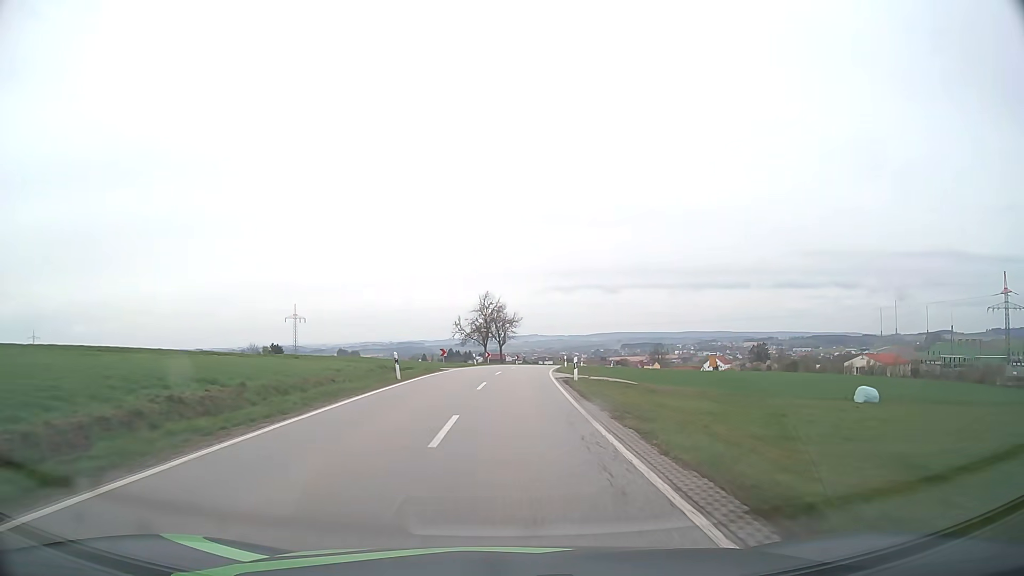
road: secondary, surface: asphalt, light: Day
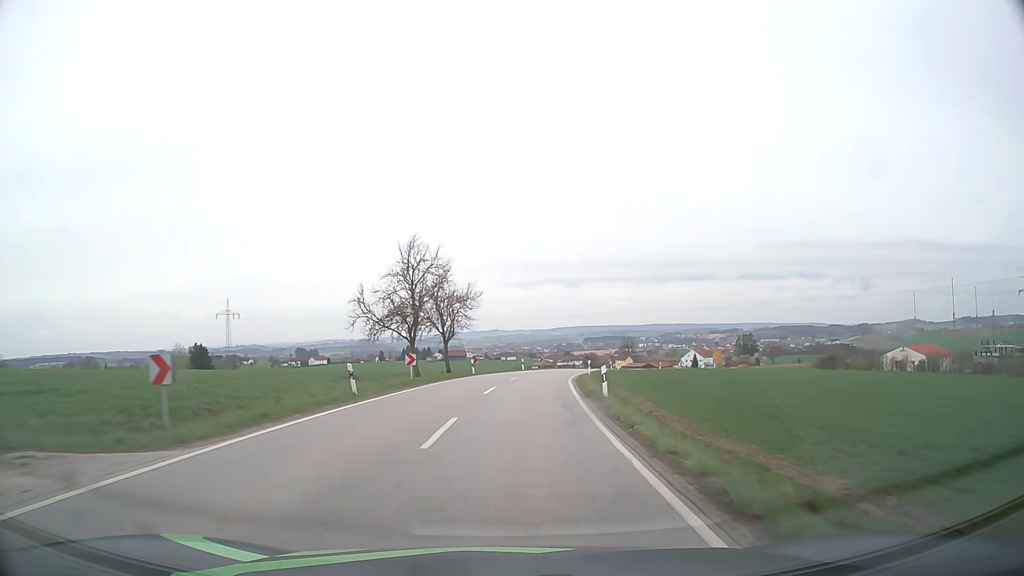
(+0.7, +35.5) m; +3°
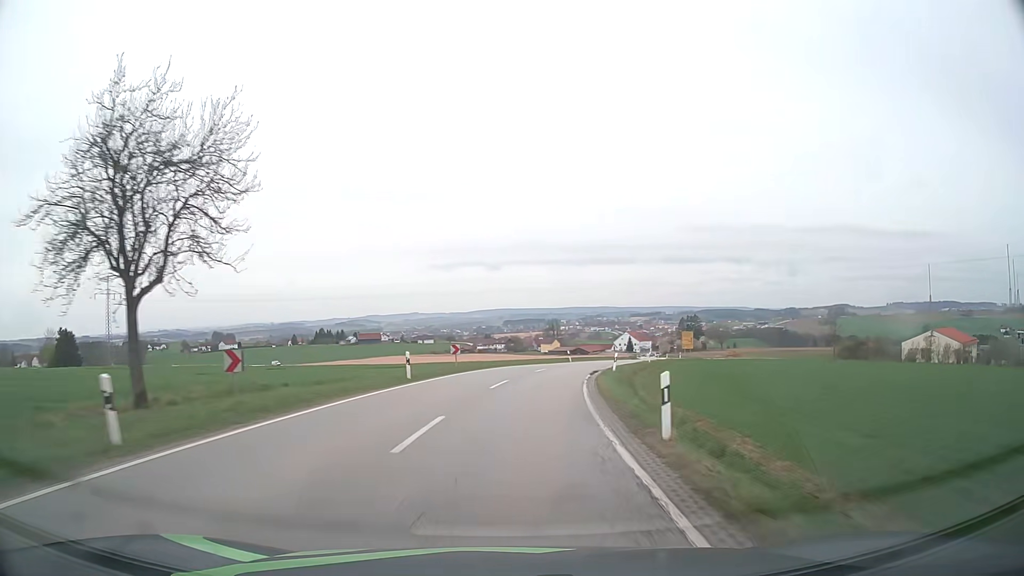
(+2.0, +35.7) m; +6°
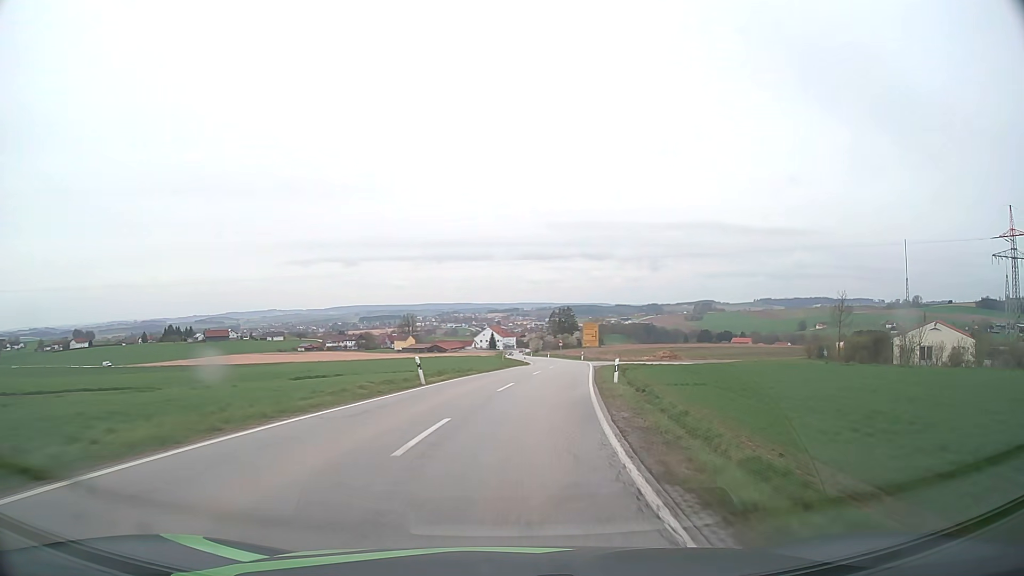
(+3.4, +34.5) m; +12°
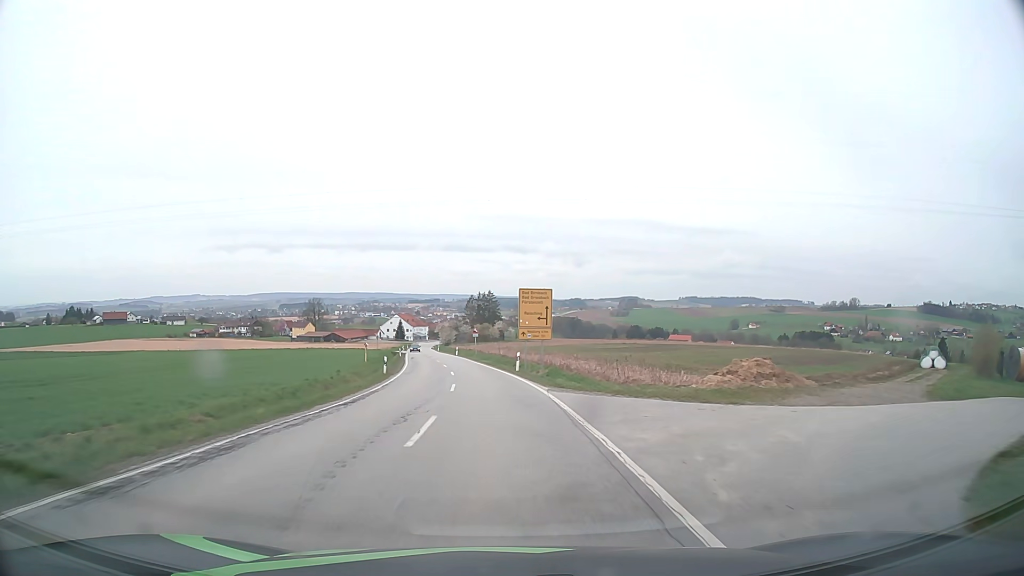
(+4.5, +46.6) m; +7°
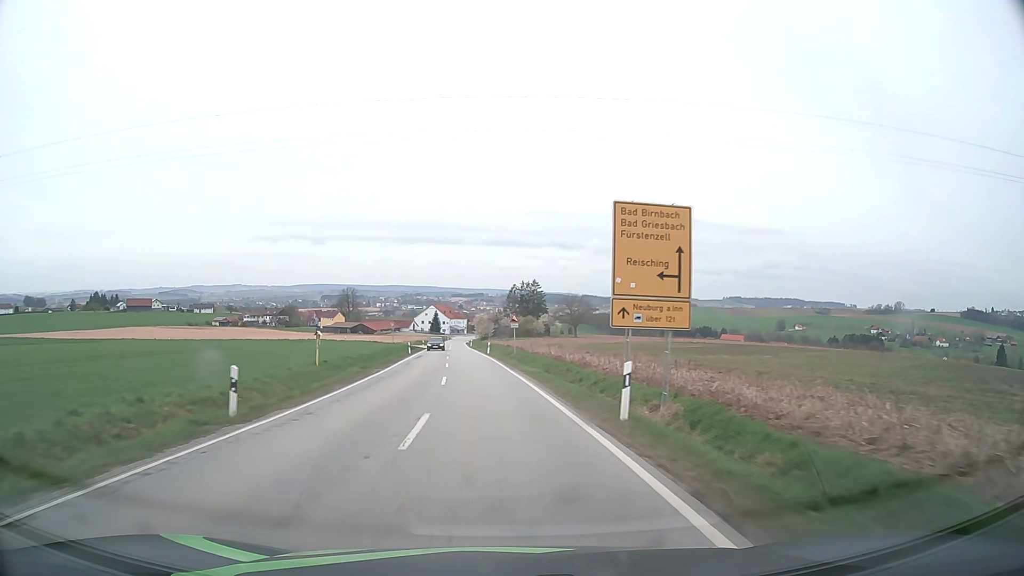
(-0.6, +24.1) m; -4°
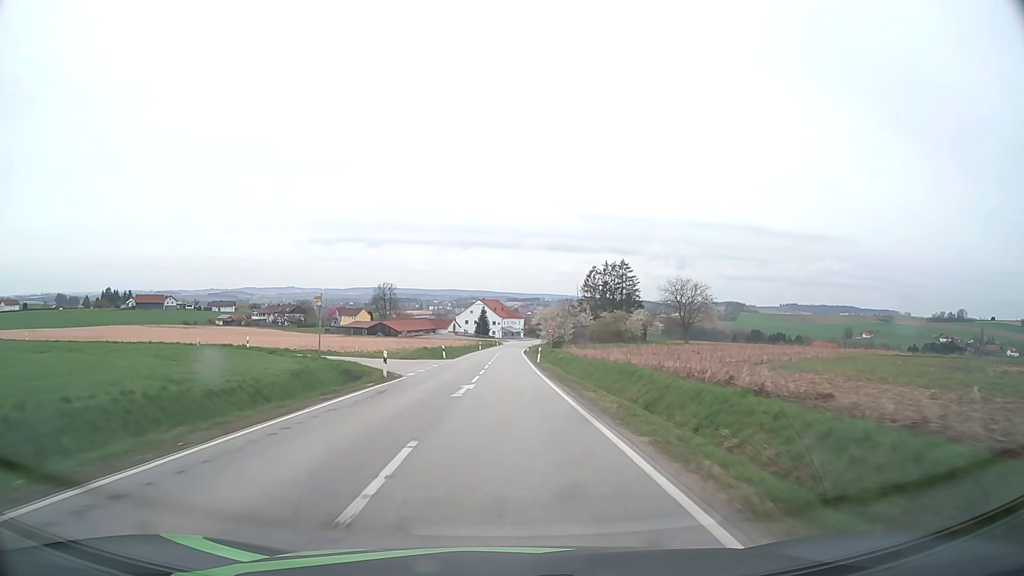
(-4.1, +62.4) m; -5°
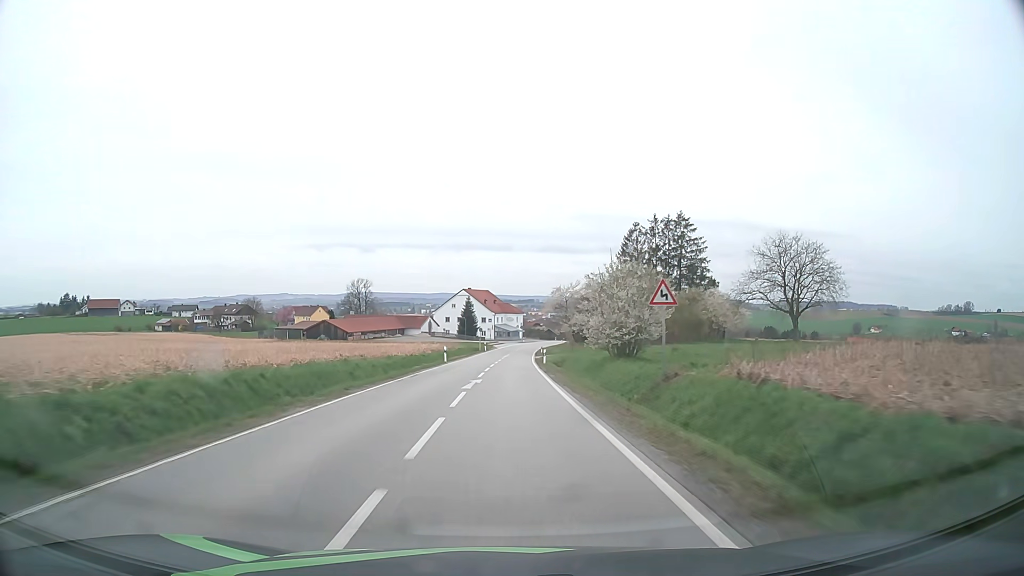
(+0.2, +51.3) m; 0°
(0, +10) (0, +20) (0, +30) (0, +40) (+1, +50) (+1, +60) (+2, +70) (+2, +80) (+3, +90) (+4, +100) m
